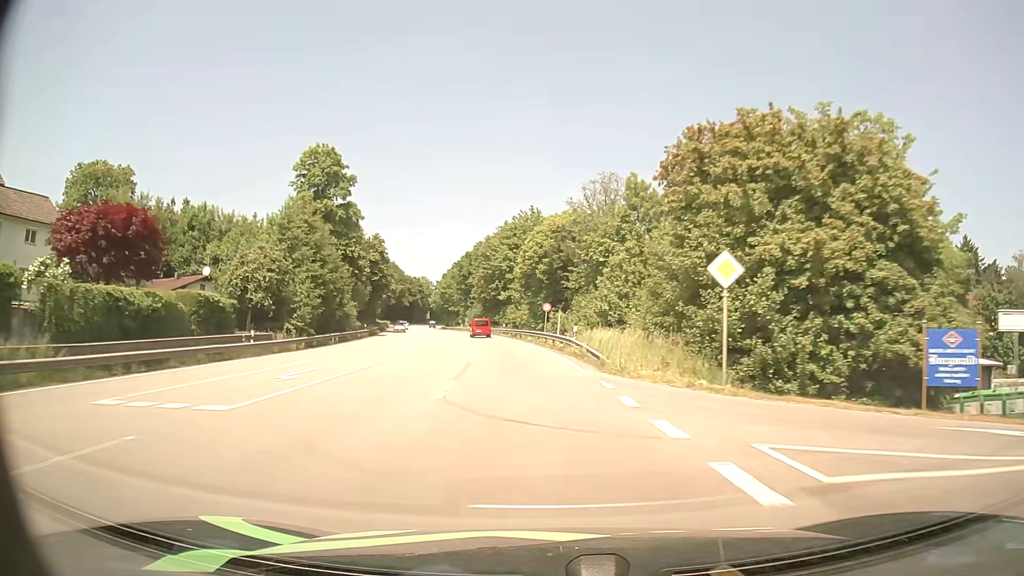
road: primary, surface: asphalt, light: Day
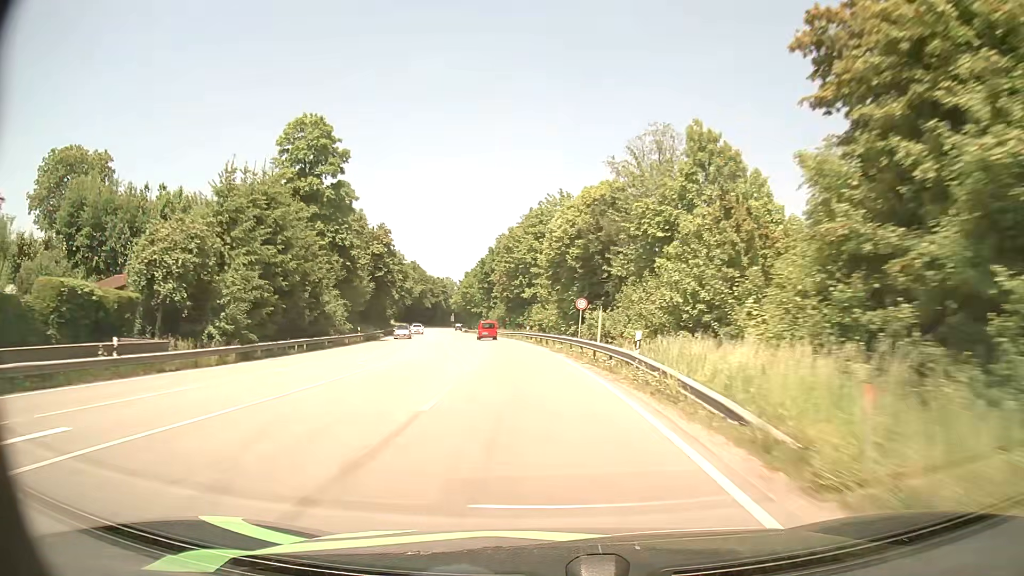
(-0.3, +13.4) m; -3°
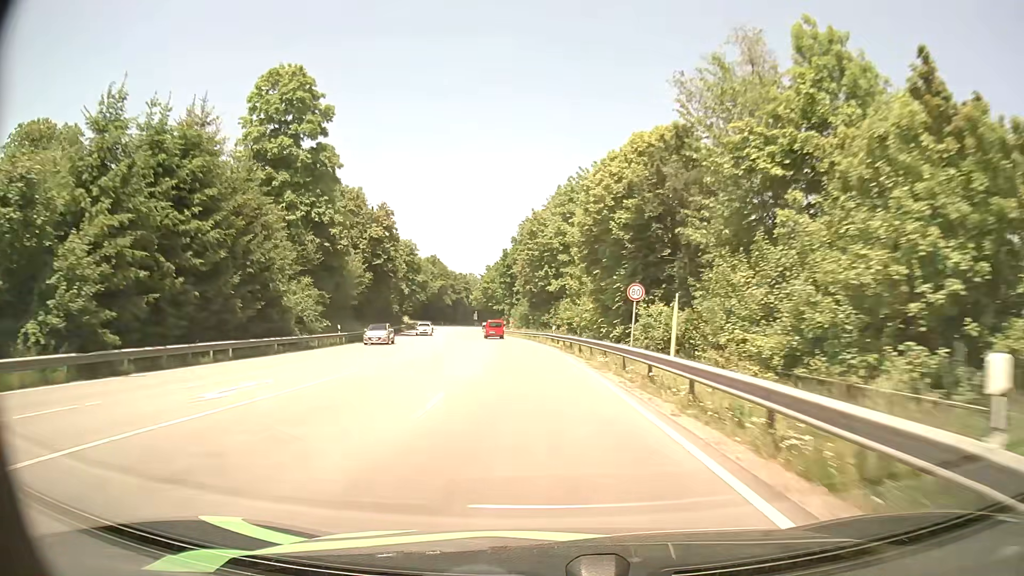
(-0.3, +13.3) m; -2°
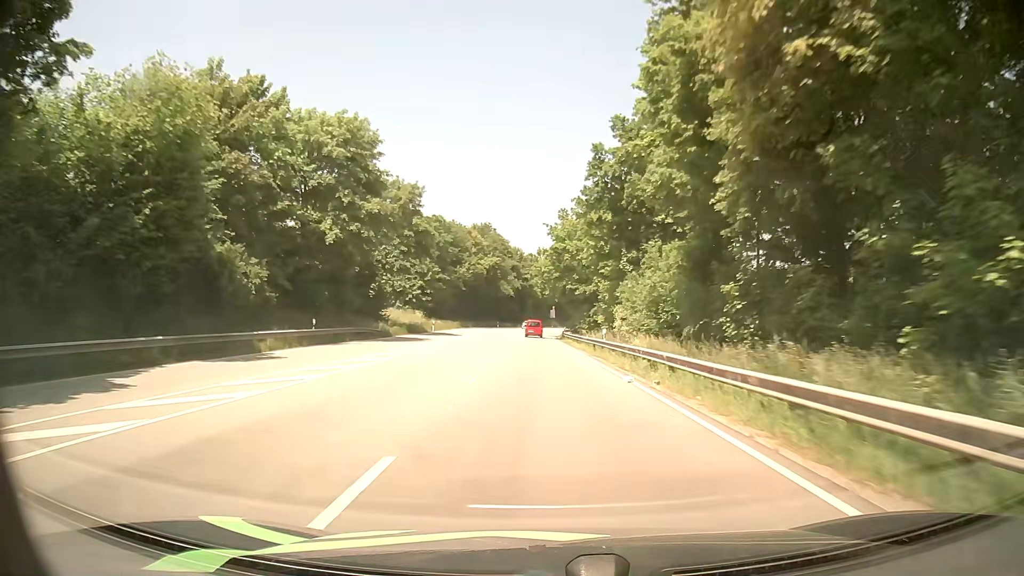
(-5.3, +66.7) m; -8°
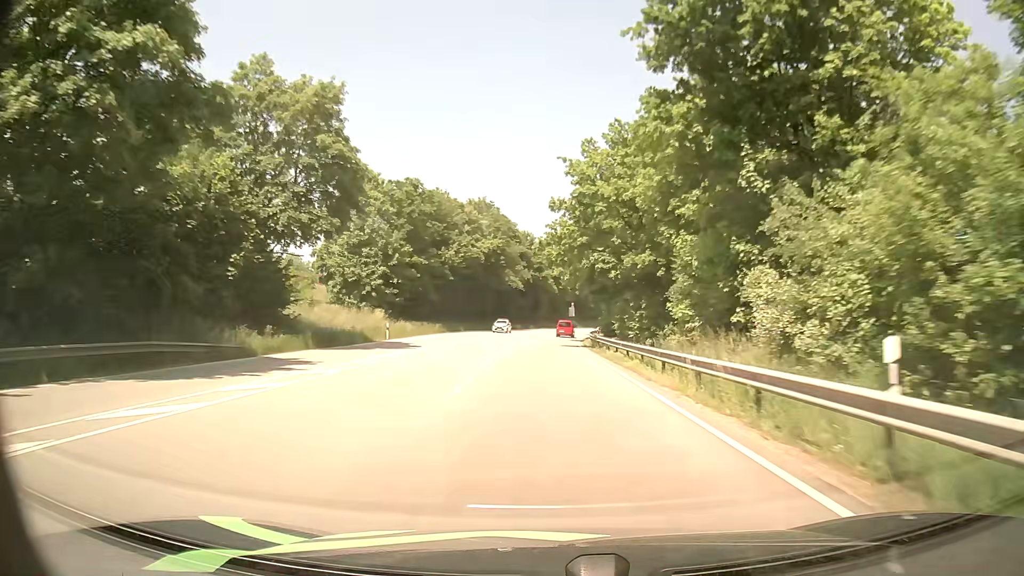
(-0.2, +26.9) m; -1°
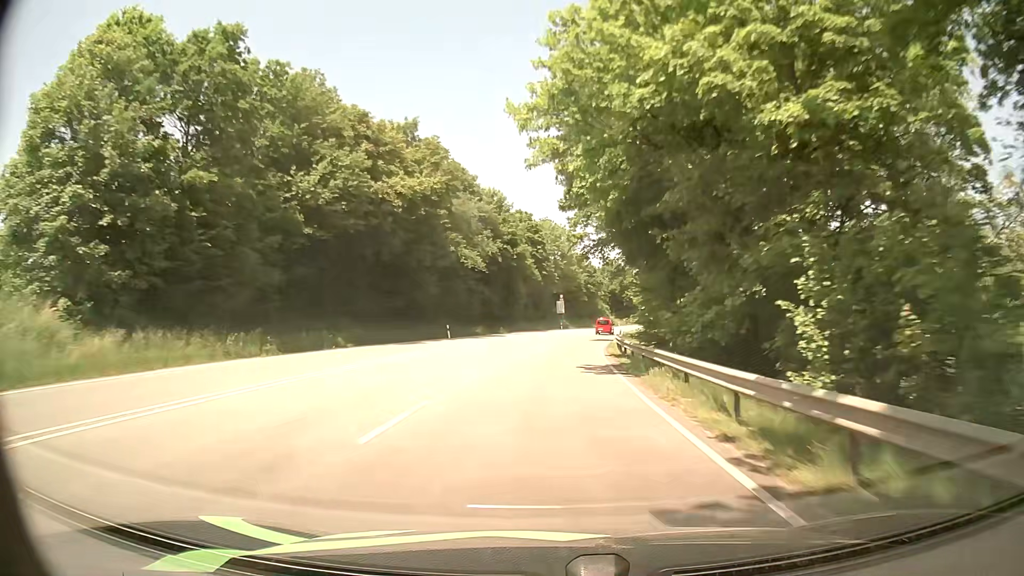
(-0.1, +40.3) m; +1°
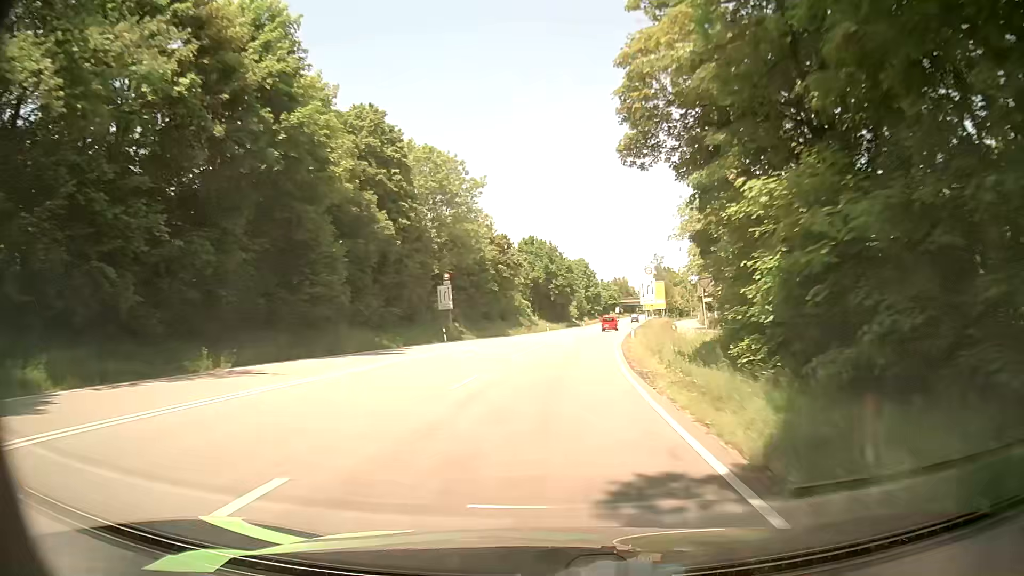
(+3.1, +53.4) m; +7°
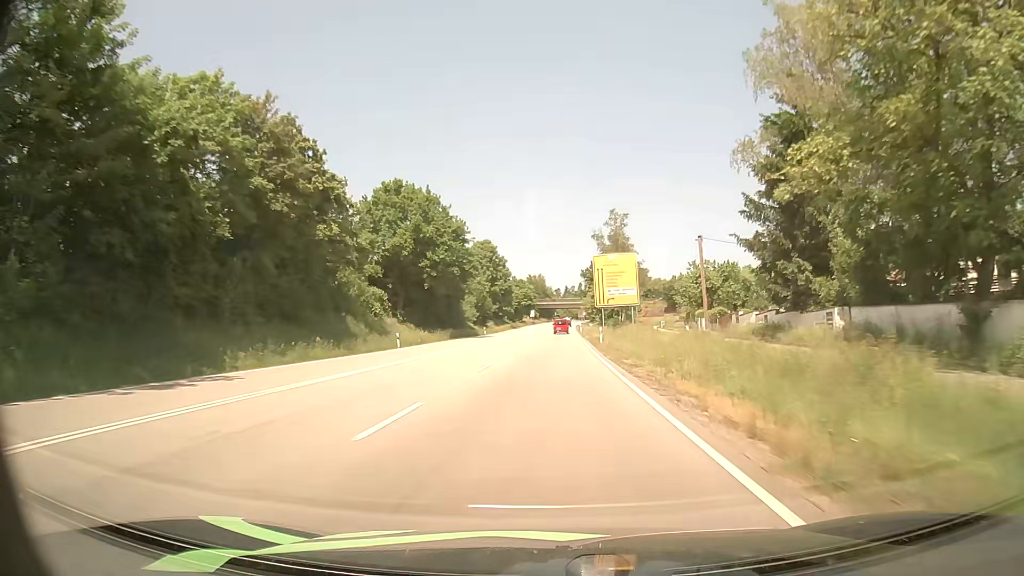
(+4.1, +53.2) m; +8°
(0, +10) (0, +20) (0, +30) (+1, +40) (+1, +50) (+1, +60) (+1, +70) (+2, +80) (+2, +90) (+2, +100) m
